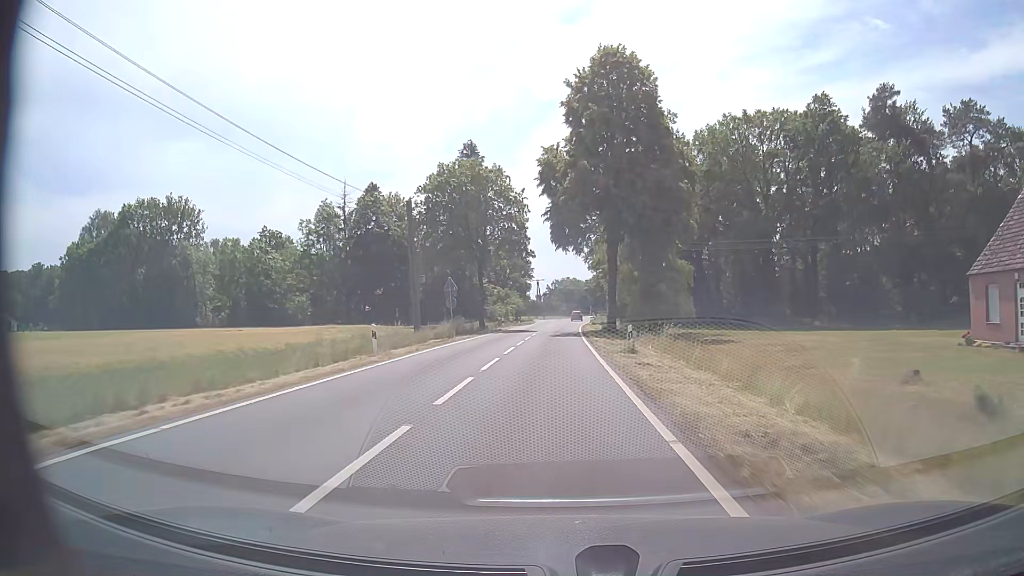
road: tertiary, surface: asphalt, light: Day
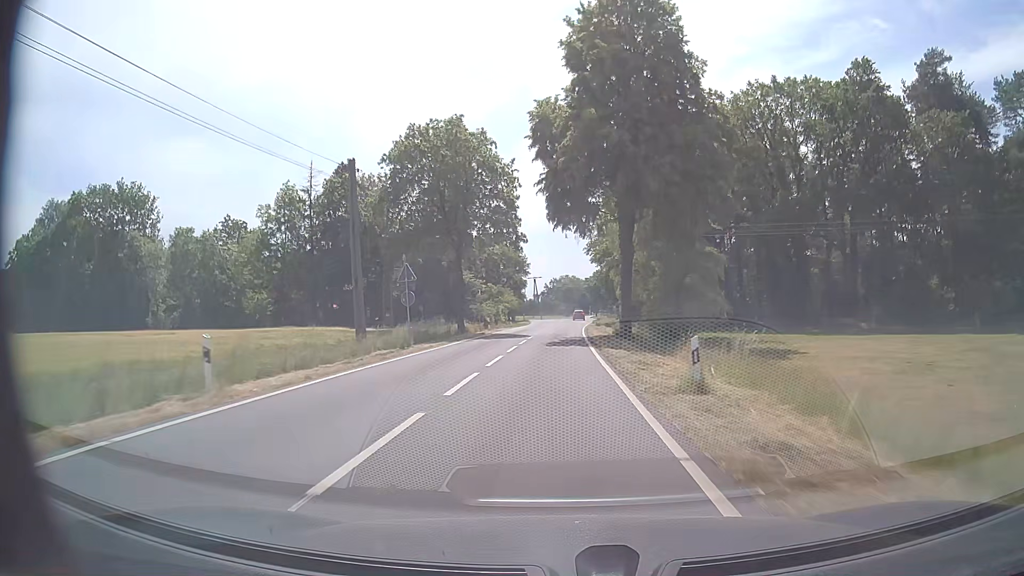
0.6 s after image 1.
(0.0, +10.9) m; 0°
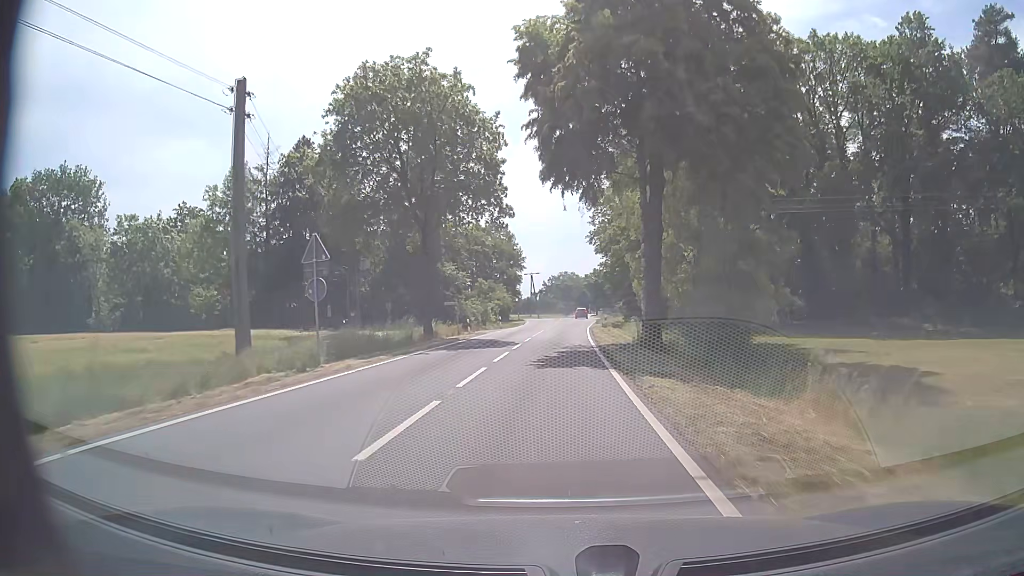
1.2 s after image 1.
(0.0, +10.7) m; 0°
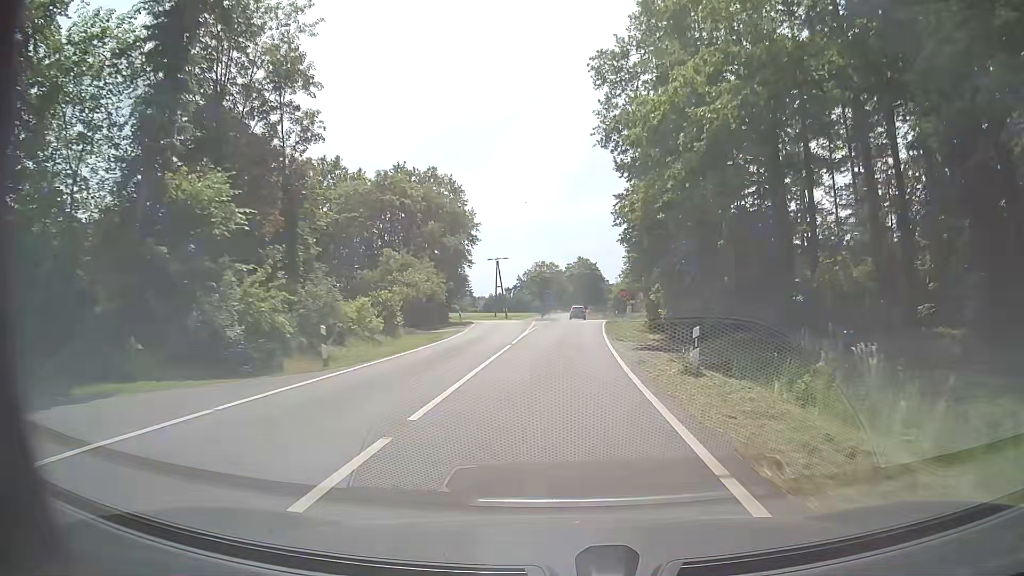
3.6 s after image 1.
(+0.3, +40.0) m; +2°
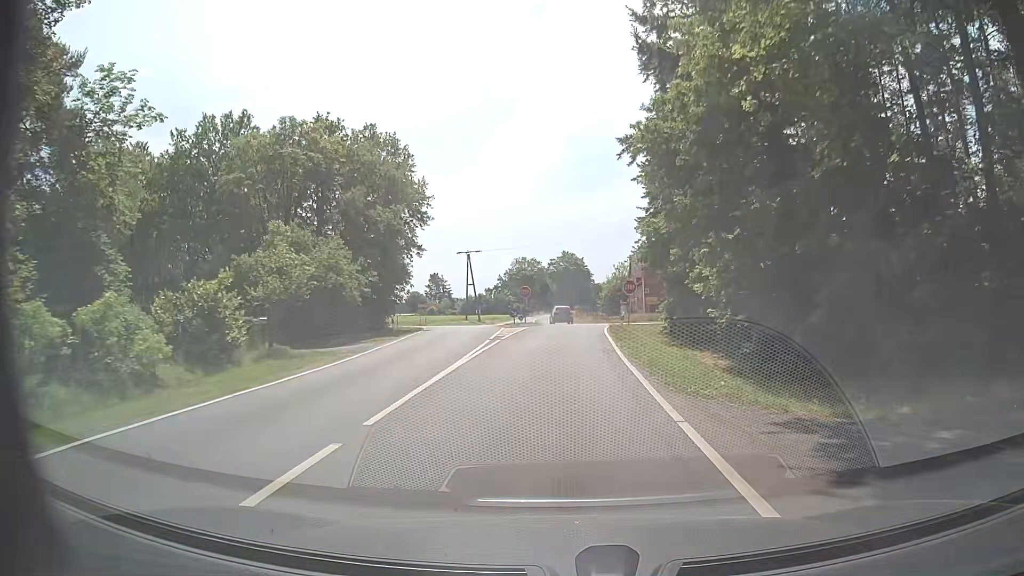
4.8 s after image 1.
(+0.3, +17.4) m; +2°
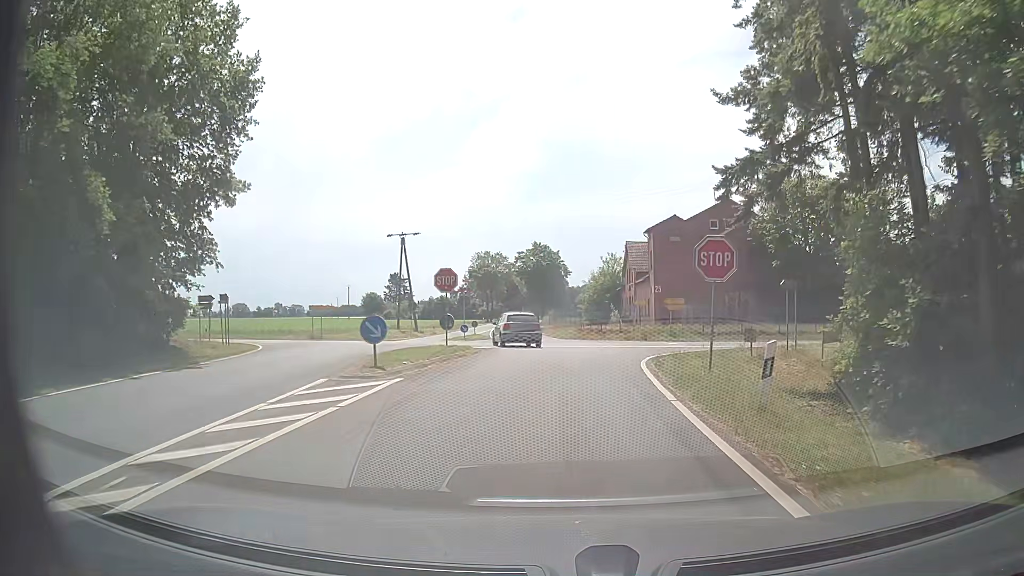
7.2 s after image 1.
(+0.1, +27.6) m; +2°
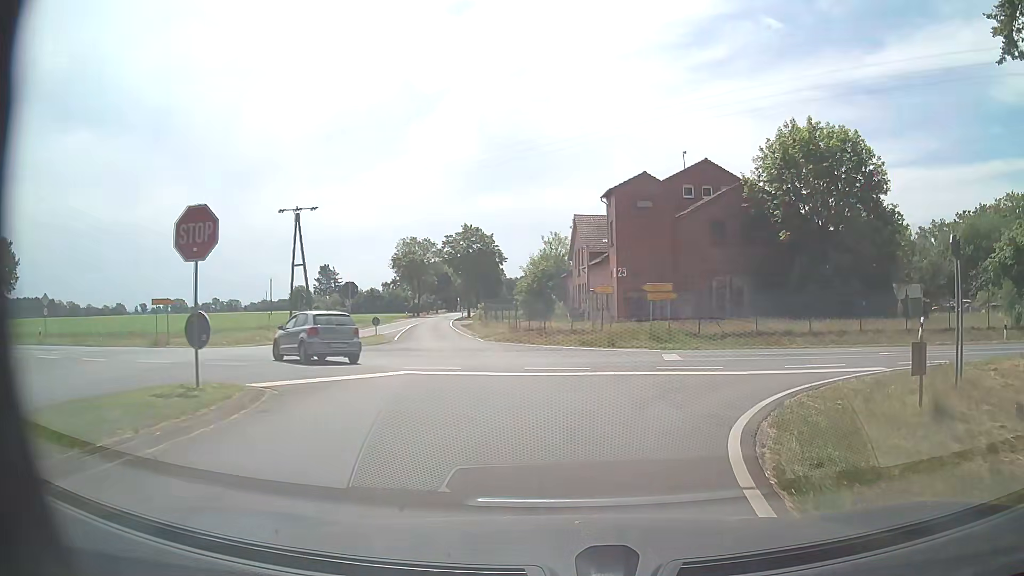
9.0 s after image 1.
(+0.5, +14.7) m; +5°
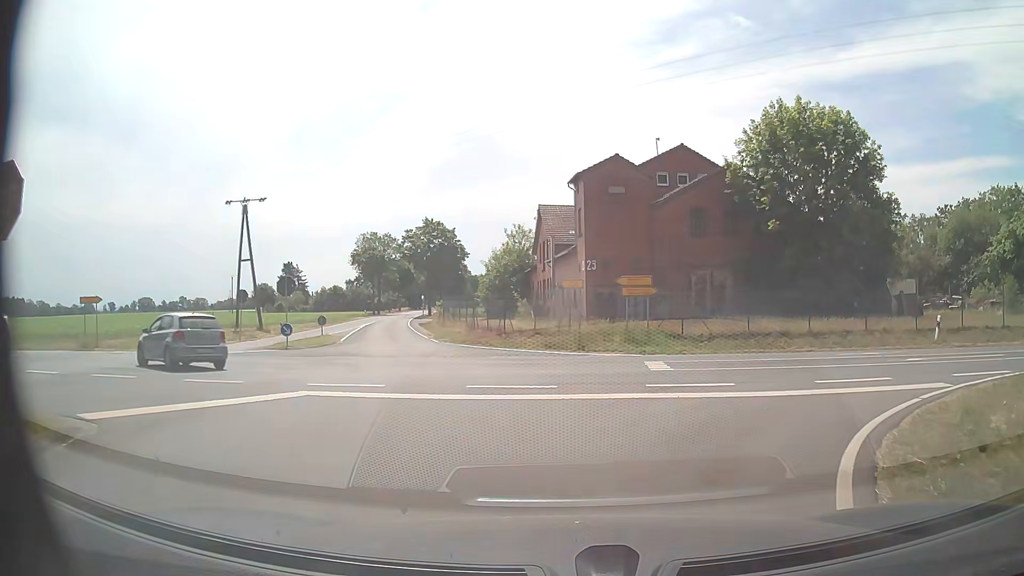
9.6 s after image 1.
(+0.1, +4.0) m; +3°
(0, +10) (-2, +20) (-5, +29) (-9, +39) (-12, +48) (-15, +58) (-17, +67) (-19, +77) (-21, +87) (-22, +97) m
